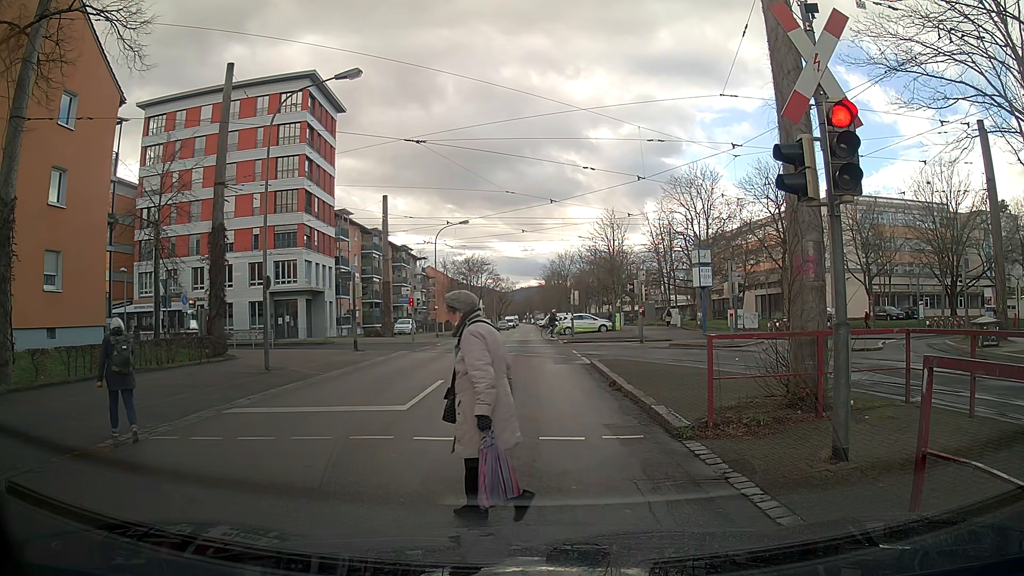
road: residential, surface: asphalt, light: Day
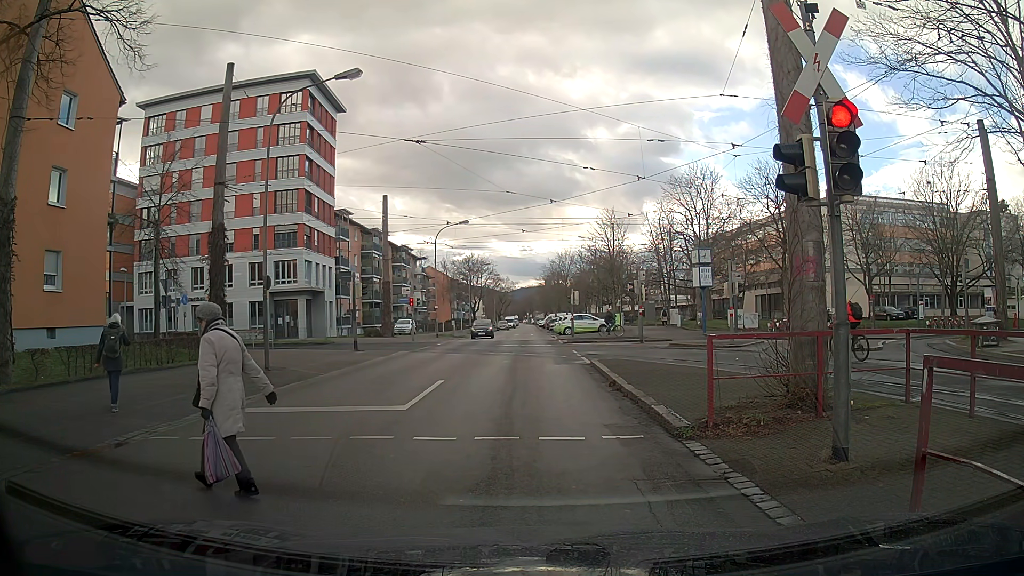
(0.0, 0.0) m; 0°
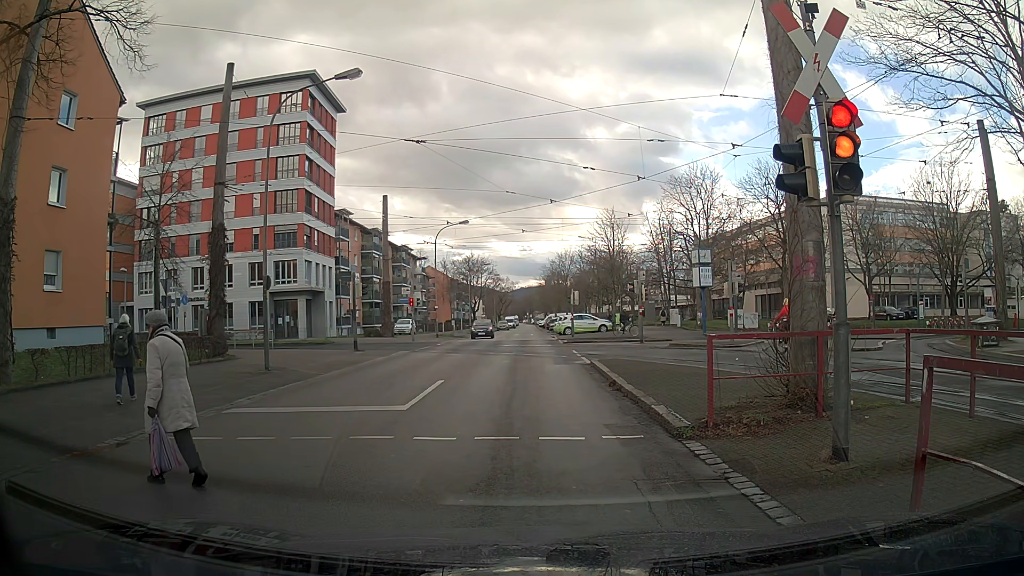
(0.0, 0.0) m; 0°
(0, +10) (0, +20) (-1, +30) (-1, +40) (-1, +50) (-1, +60) (-2, +70) (-2, +80) (-2, +90) (-2, +100) m
